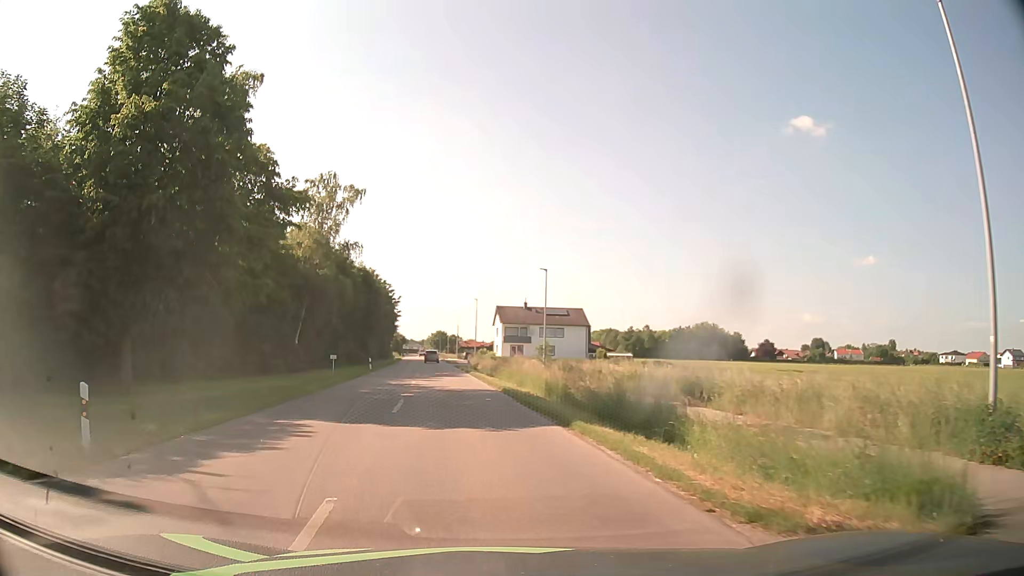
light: Day
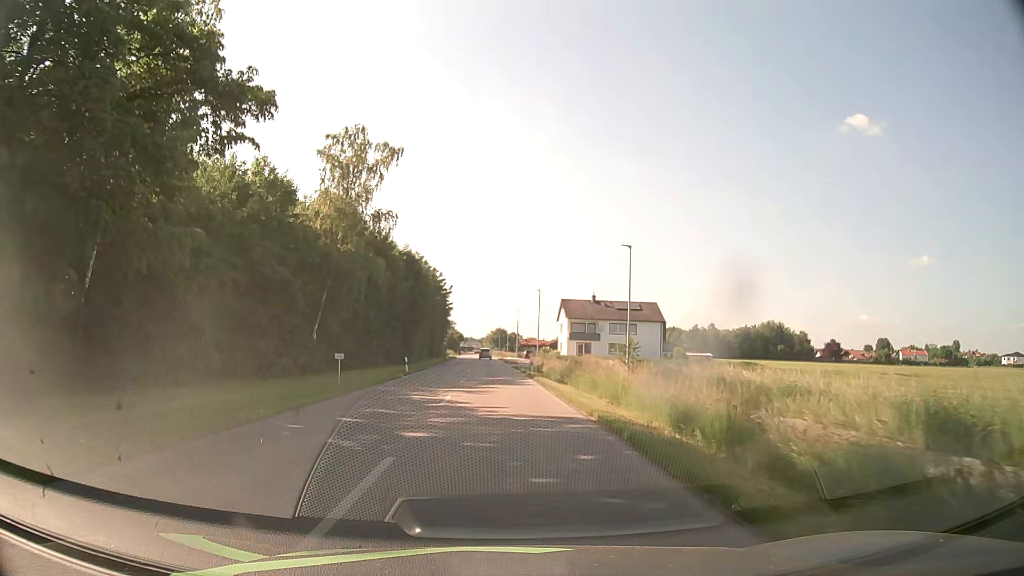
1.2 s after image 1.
(-0.6, +11.3) m; -5°
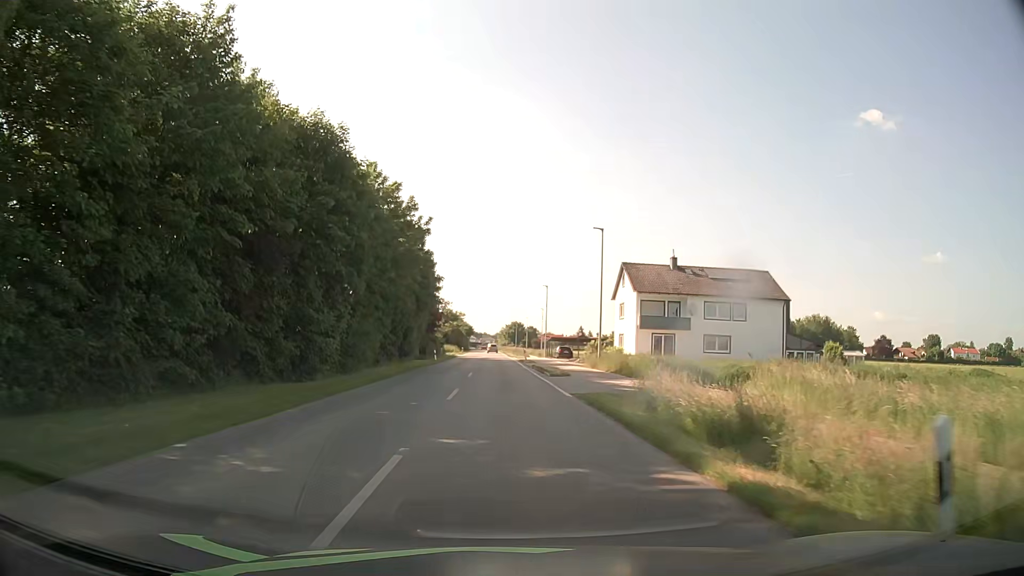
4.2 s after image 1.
(-0.8, +37.7) m; -1°
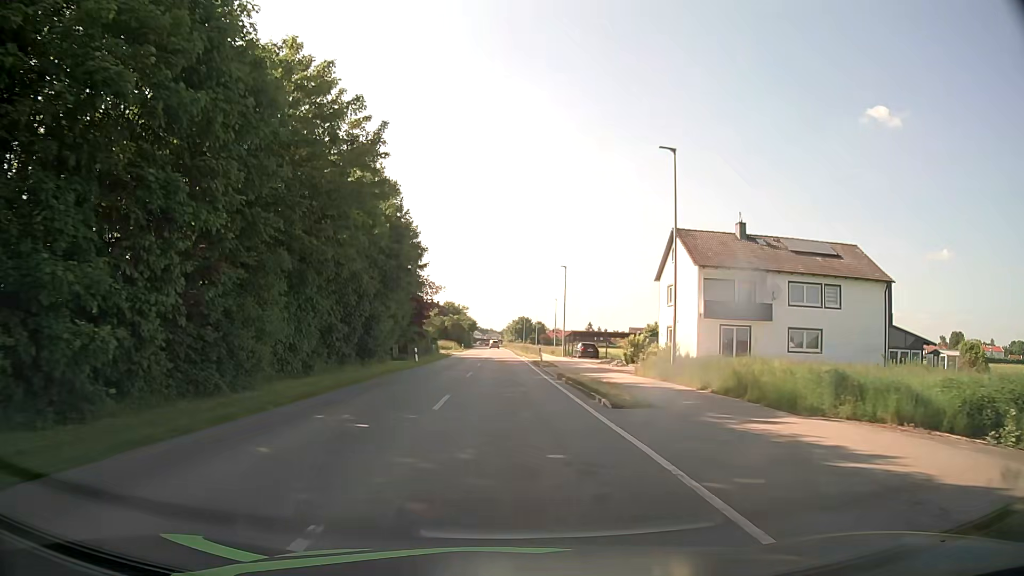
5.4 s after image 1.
(-0.1, +16.1) m; 0°
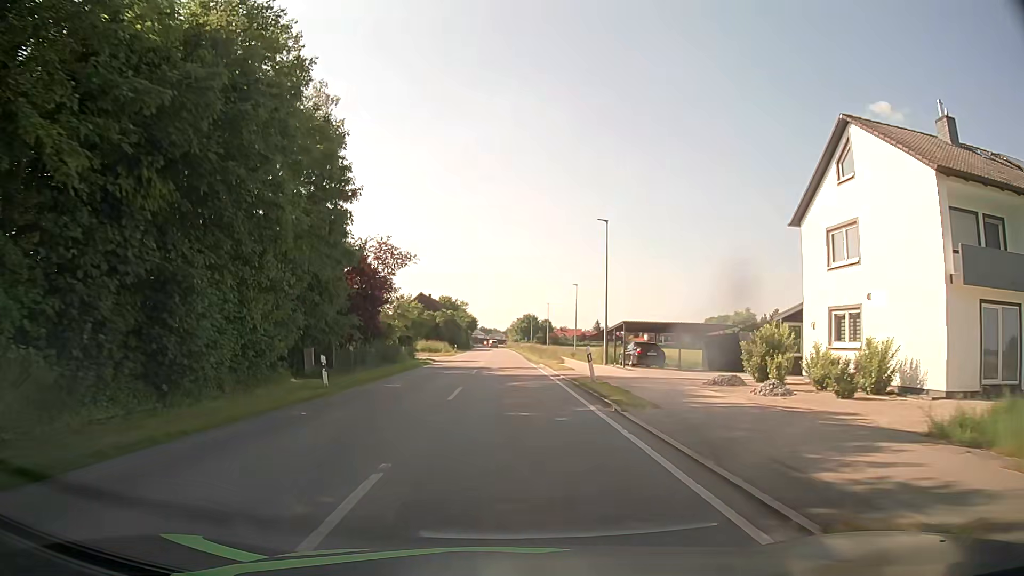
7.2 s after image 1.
(-0.2, +22.7) m; 0°
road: secondary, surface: asphalt
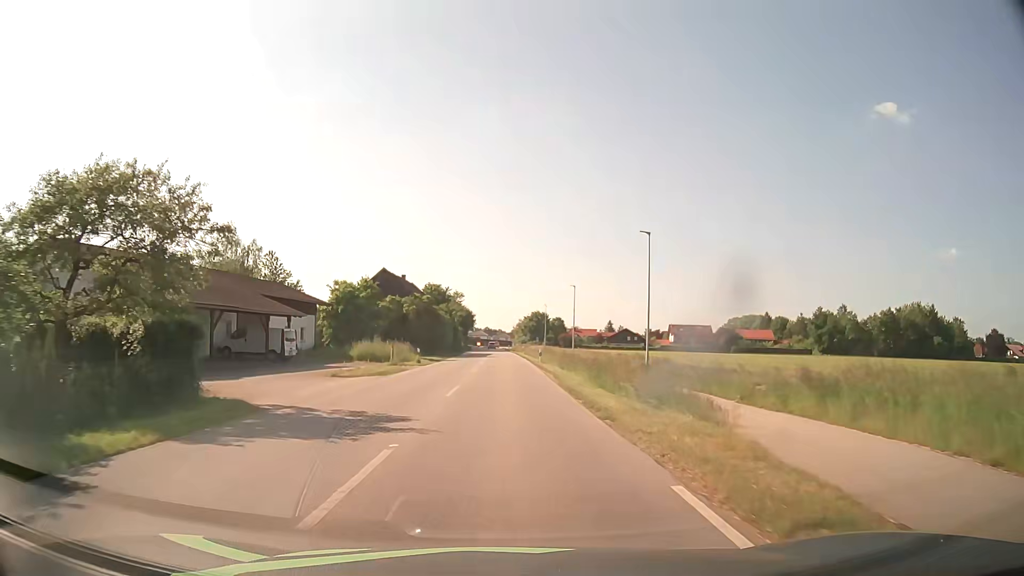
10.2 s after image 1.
(0.0, +36.3) m; -1°
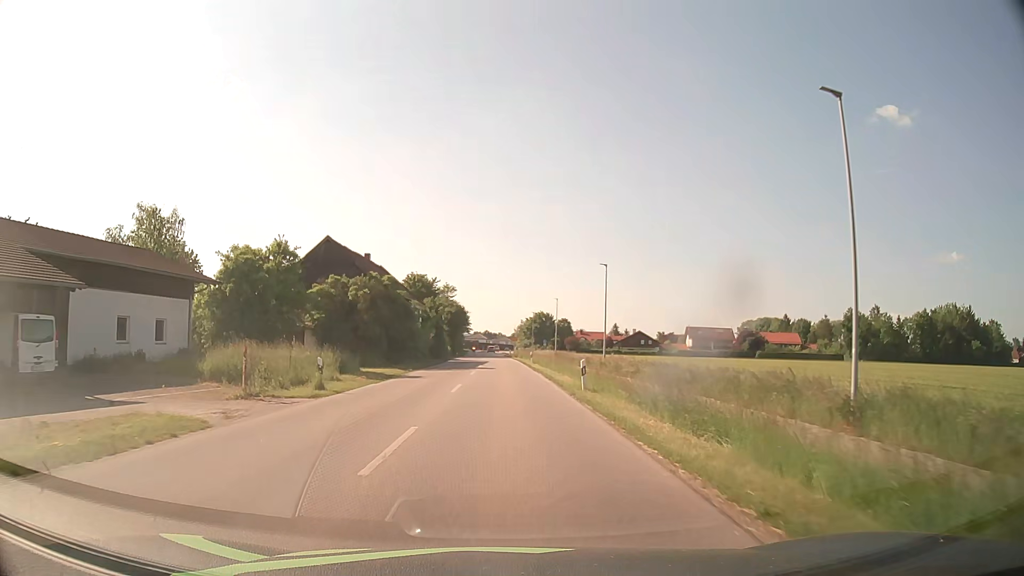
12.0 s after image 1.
(0.0, +23.3) m; 0°
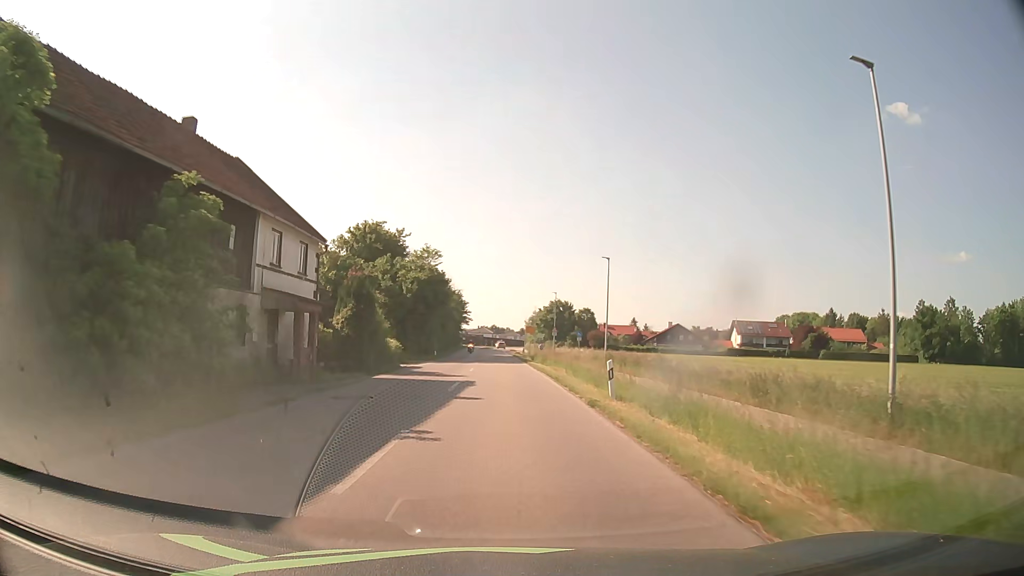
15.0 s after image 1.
(-0.2, +38.8) m; -1°
(0, +10) (0, +20) (0, +30) (0, +40) (-1, +50) (-1, +60) (-1, +70) (-2, +80) (-2, +90) (-2, +100) m
